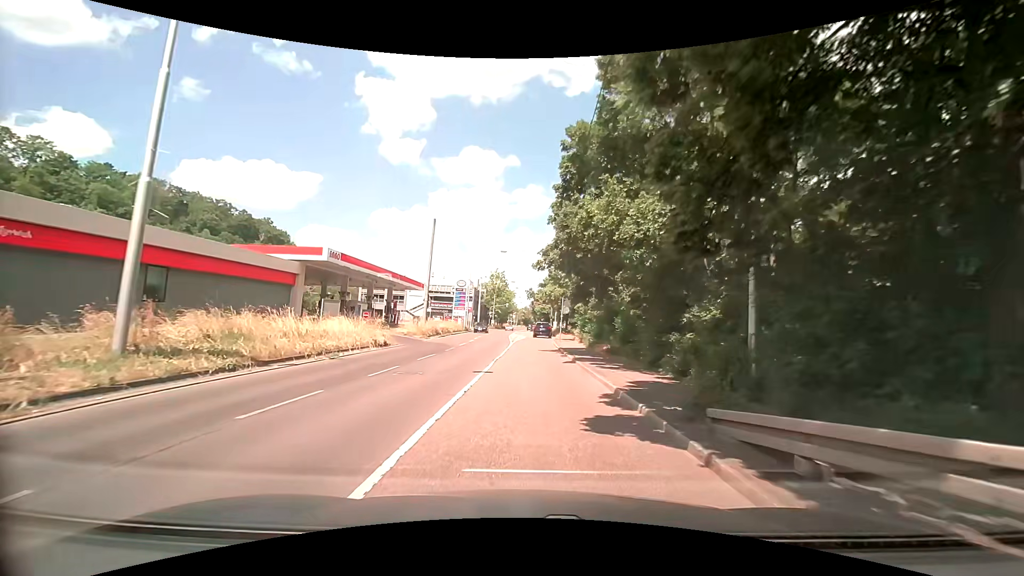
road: secondary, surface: asphalt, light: Day
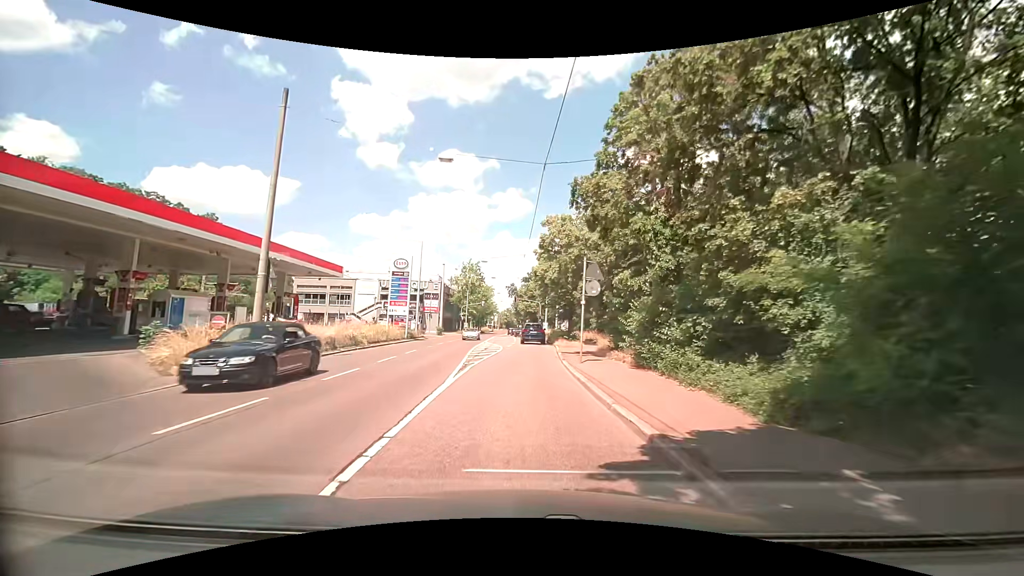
(+0.2, +24.9) m; +1°
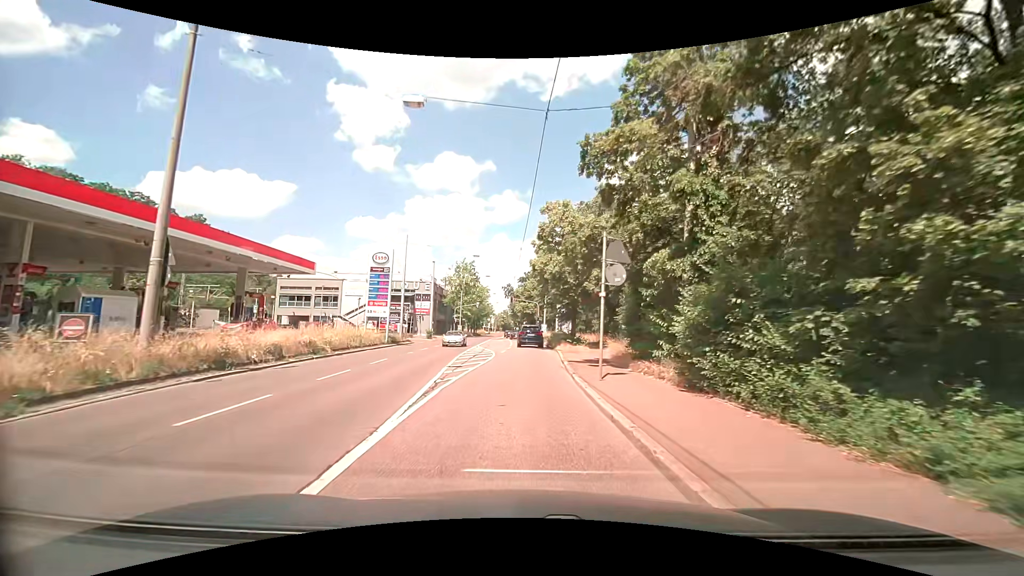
(0.0, +5.2) m; 0°
(0, +10) (0, +20) (0, +30) (0, +40) (0, +50) (0, +60) (0, +70) (-1, +80) (-2, +90) (-3, +100) m
